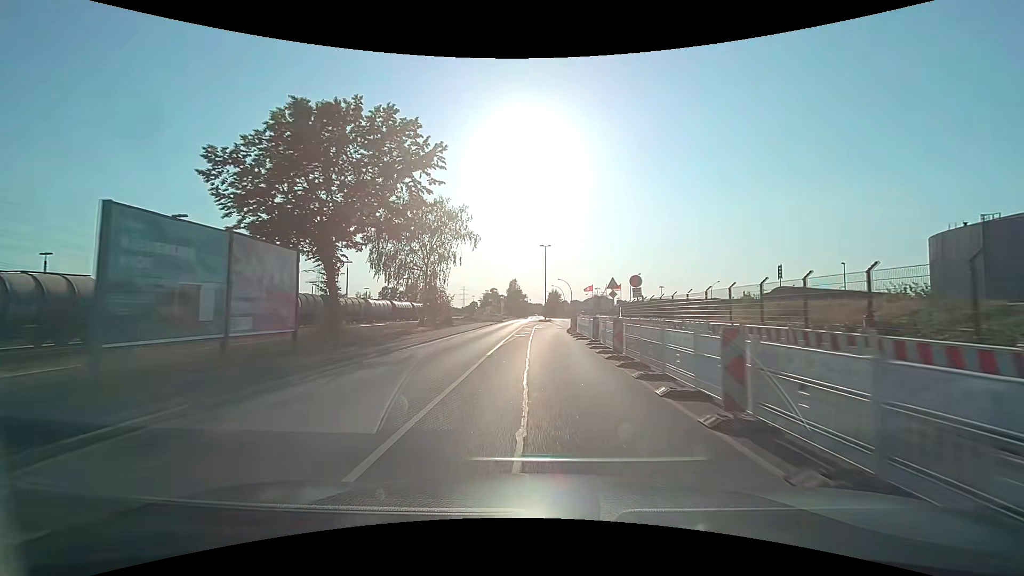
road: secondary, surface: asphalt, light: Day
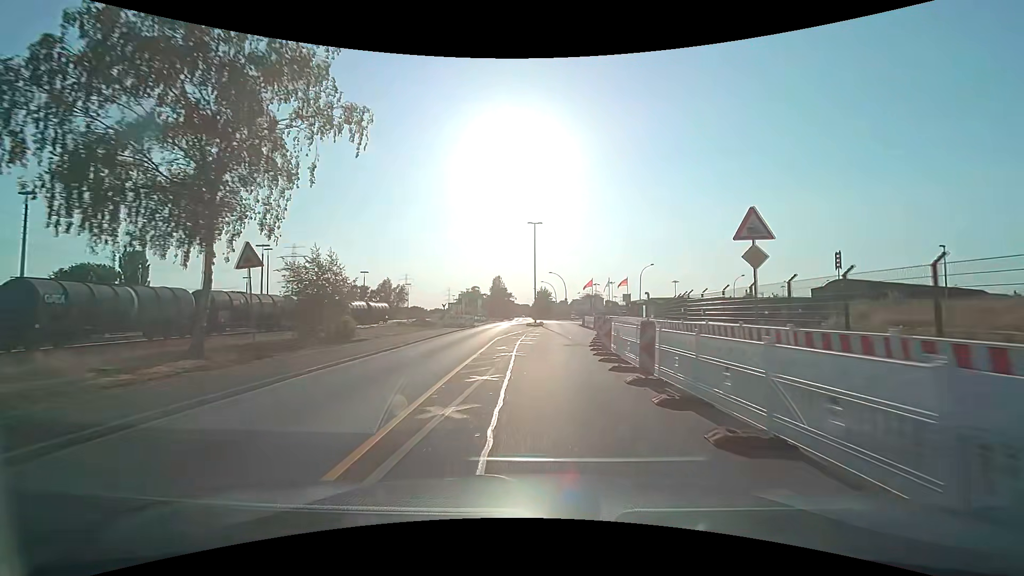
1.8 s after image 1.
(+0.2, +22.7) m; +1°
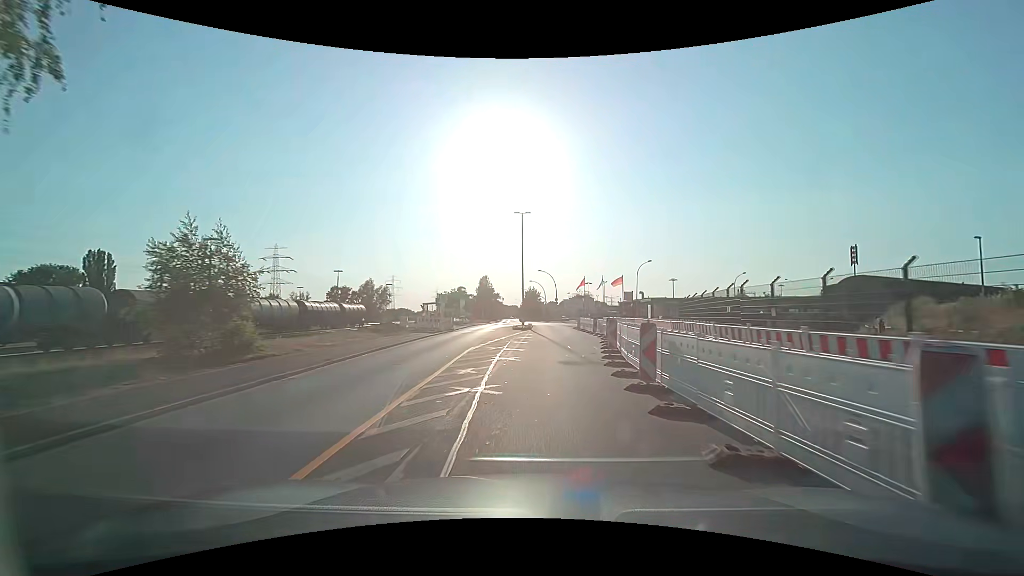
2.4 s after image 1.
(+0.1, +7.3) m; +1°
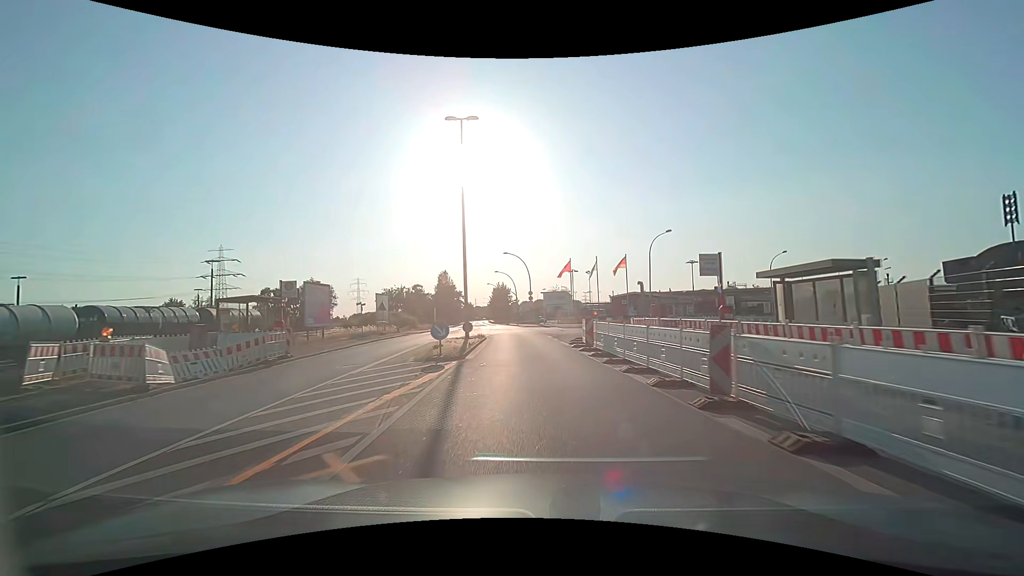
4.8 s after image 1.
(+1.2, +27.7) m; +3°
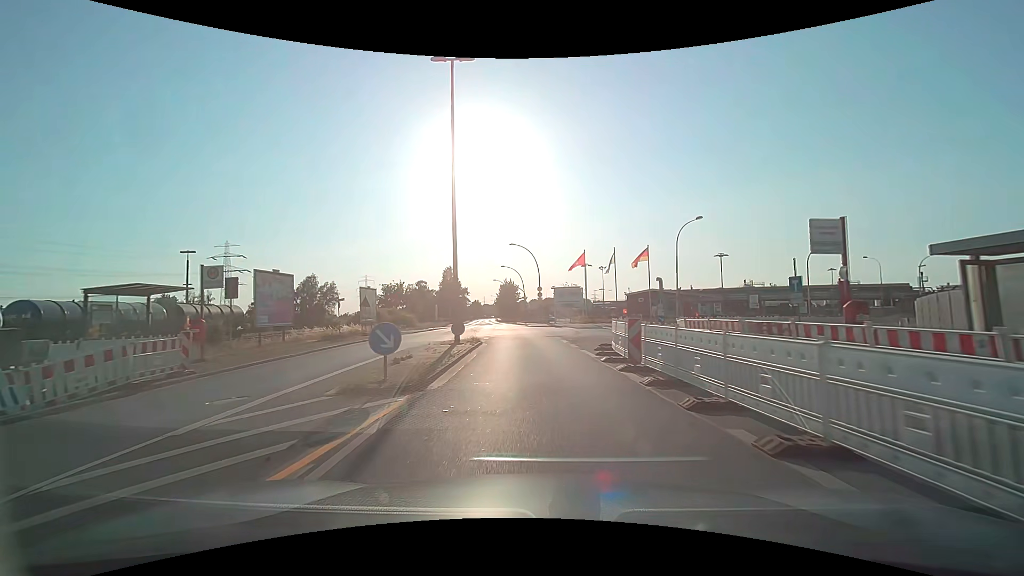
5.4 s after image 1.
(-0.1, +6.7) m; -1°
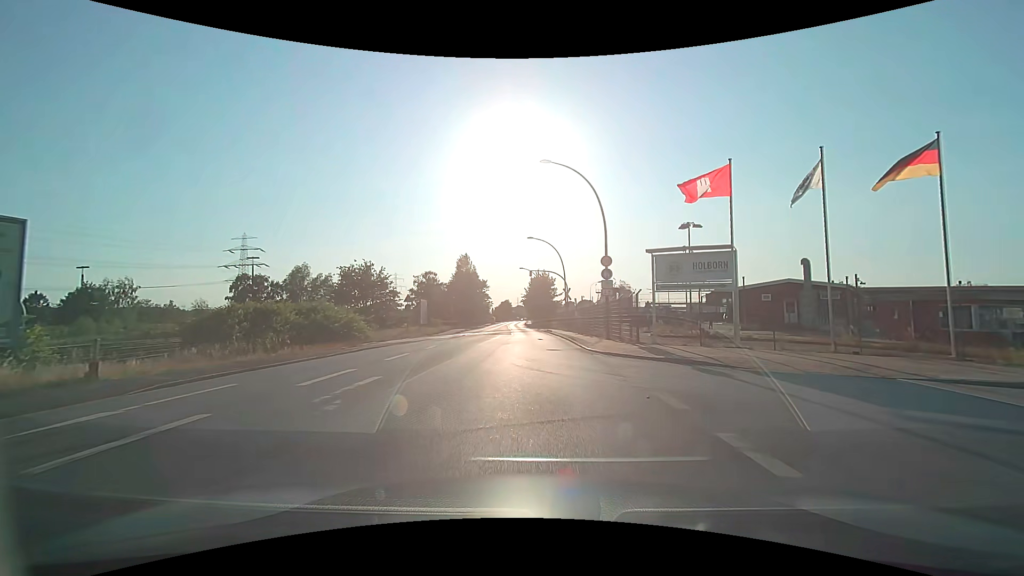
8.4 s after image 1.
(-1.2, +33.0) m; -4°
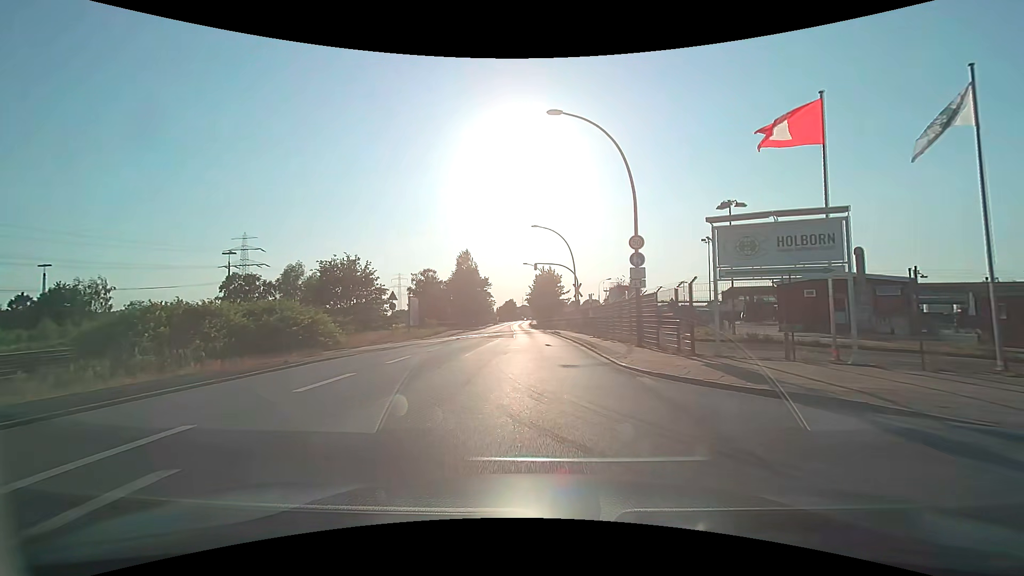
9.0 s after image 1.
(0.0, +6.6) m; -1°
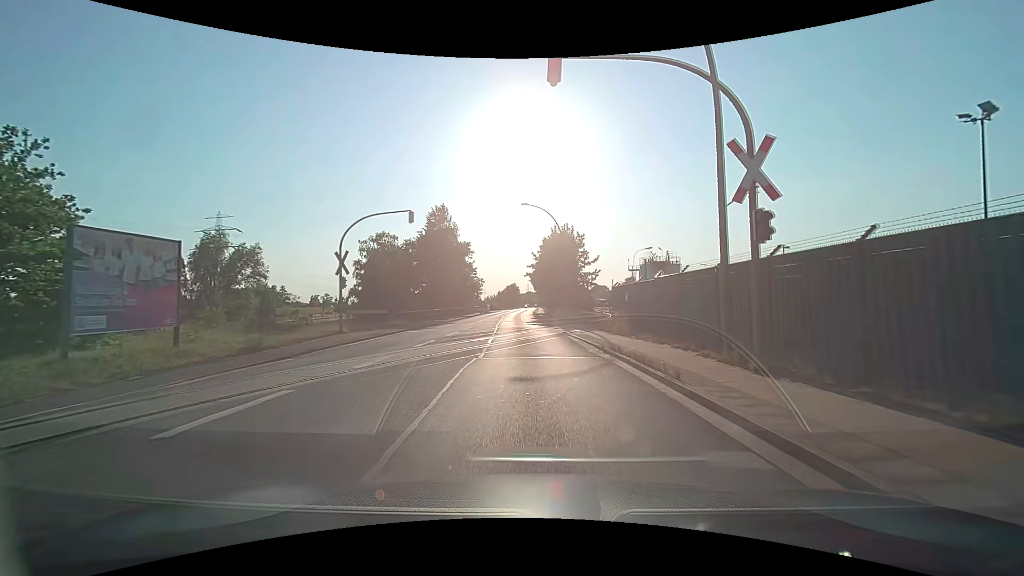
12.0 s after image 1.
(-0.1, +34.2) m; 0°
(0, +10) (0, +20) (-1, +30) (-1, +40) (-2, +50) (-2, +60) (-2, +70) (-2, +80) (-2, +90) (-2, +100) m
